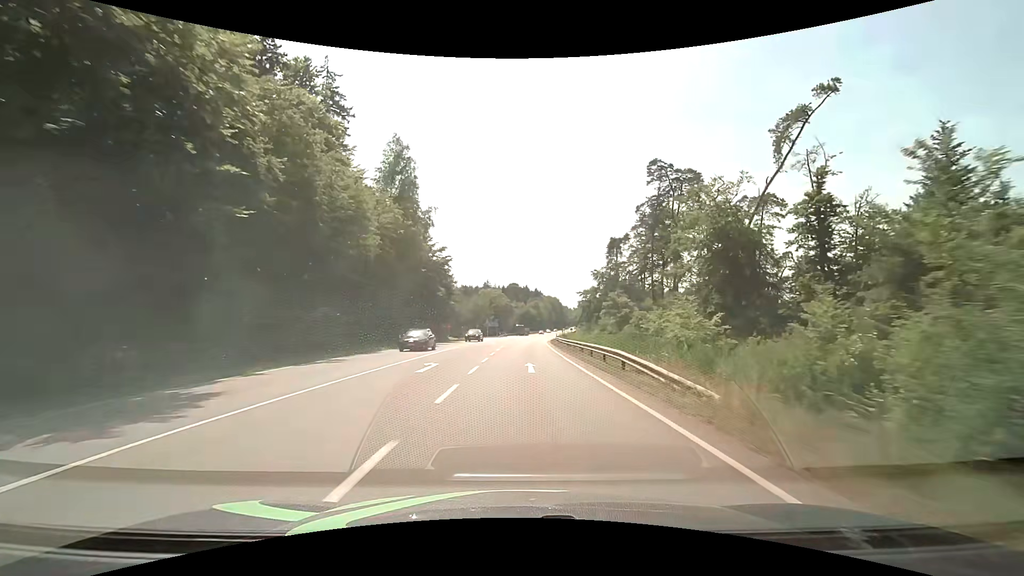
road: secondary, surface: asphalt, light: Day
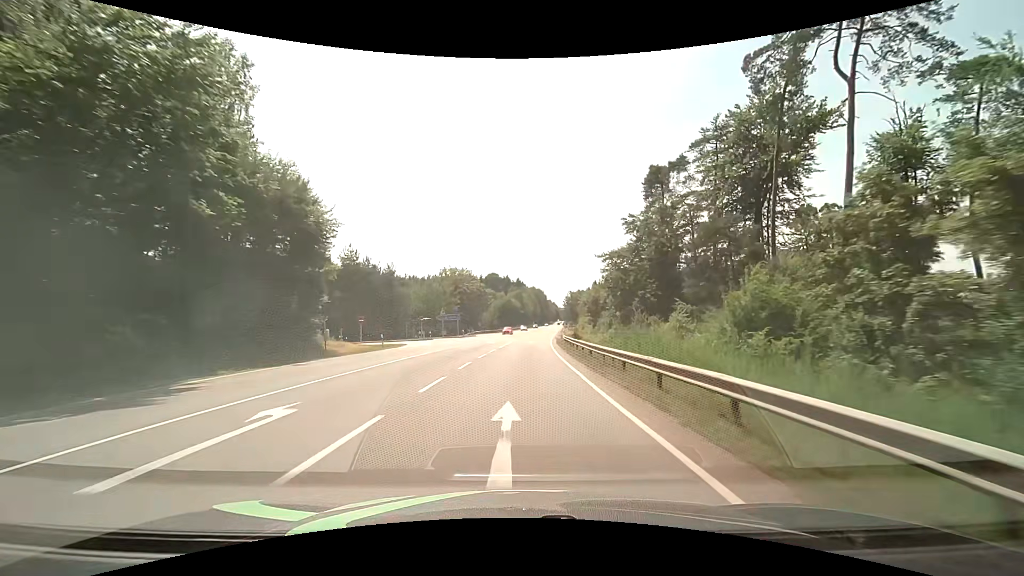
(+0.8, +46.4) m; +2°
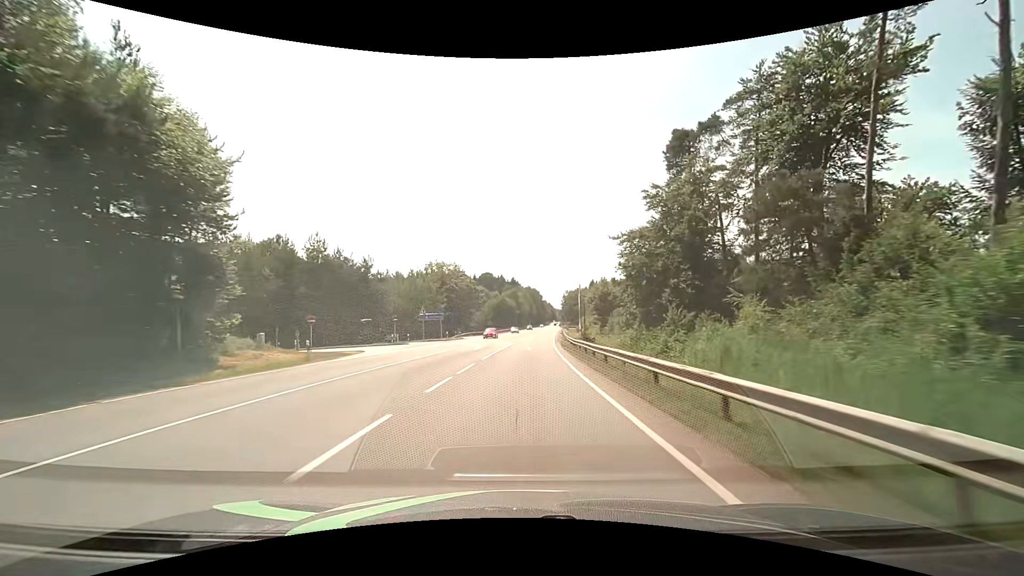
(0.0, +11.8) m; 0°
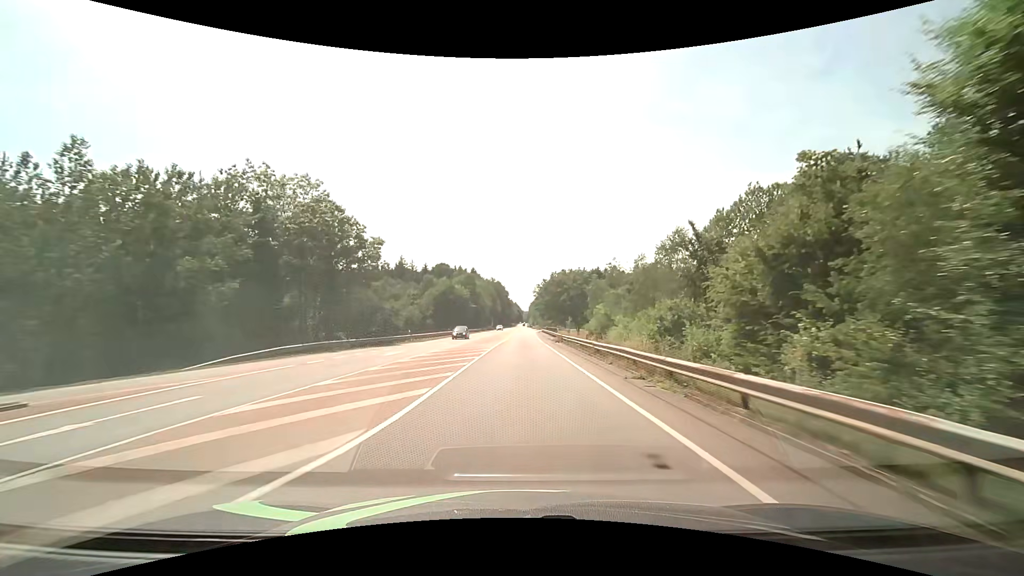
(+2.1, +60.1) m; +4°
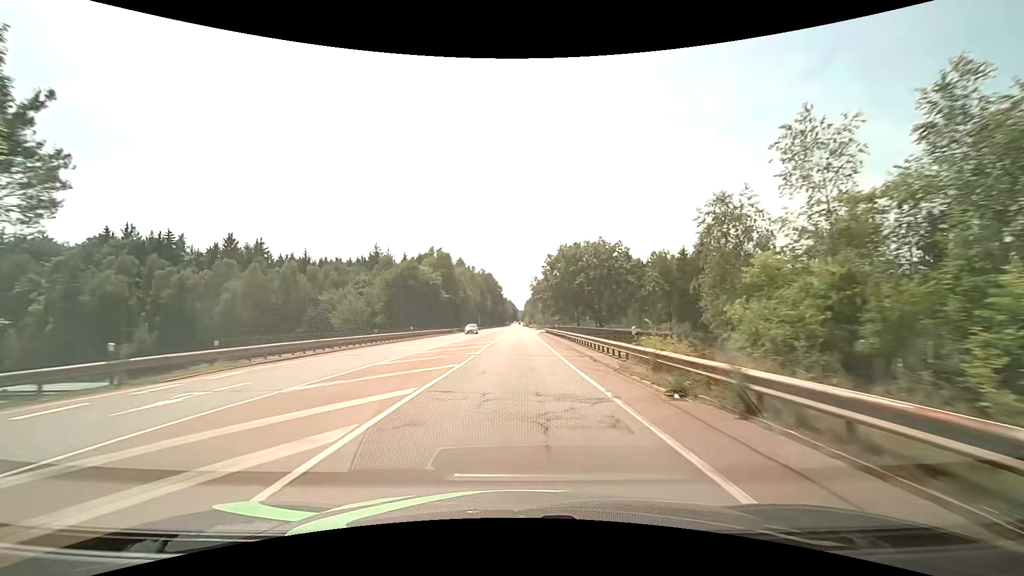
(+0.4, +36.8) m; +1°
(0, +10) (0, +20) (0, +30) (0, +40) (0, +50) (0, +60) (0, +70) (0, +80) (0, +90) (0, +100) m
